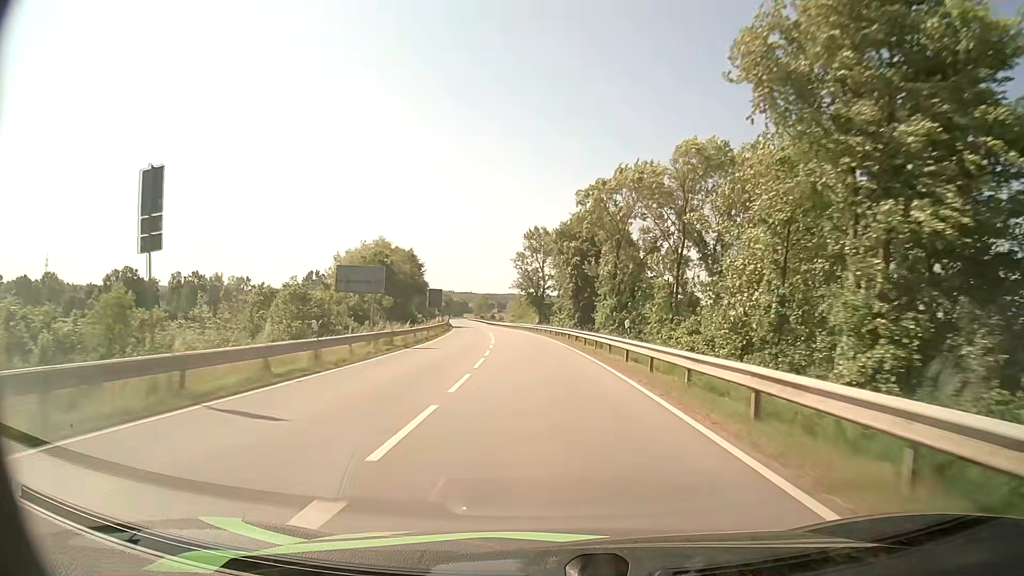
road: secondary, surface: asphalt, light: Day
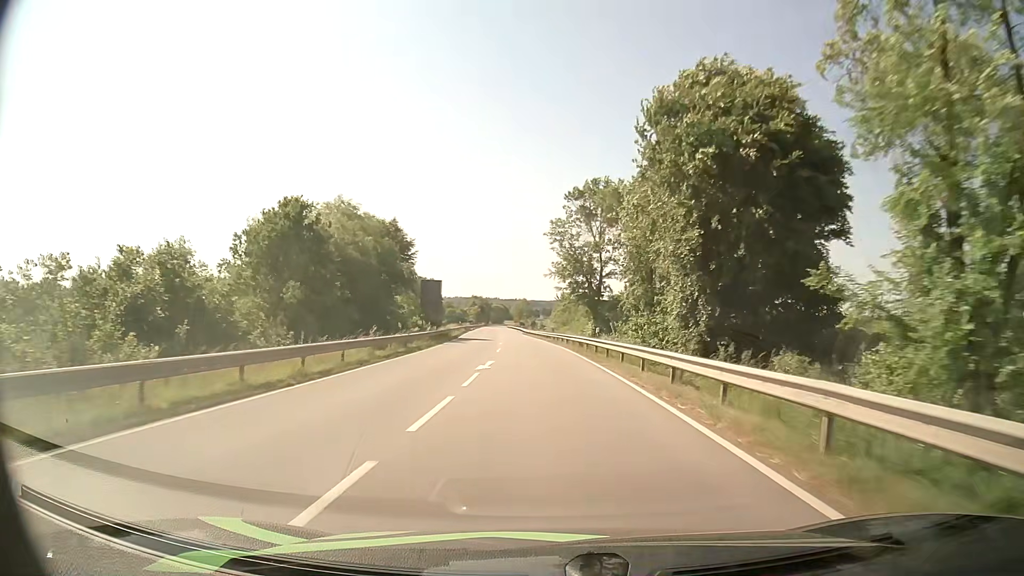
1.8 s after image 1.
(-1.1, +34.0) m; -4°
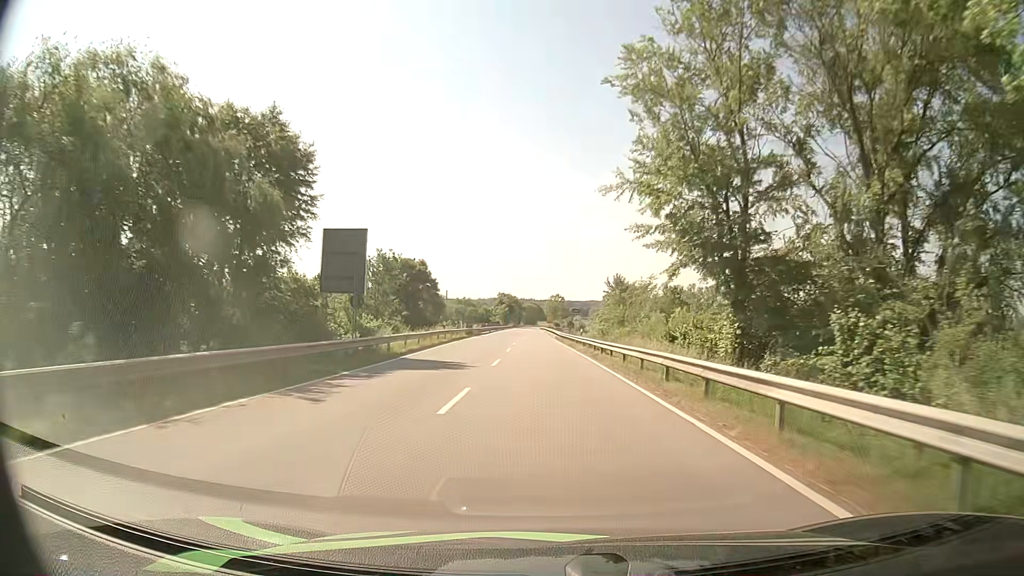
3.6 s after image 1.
(-0.9, +34.5) m; -3°
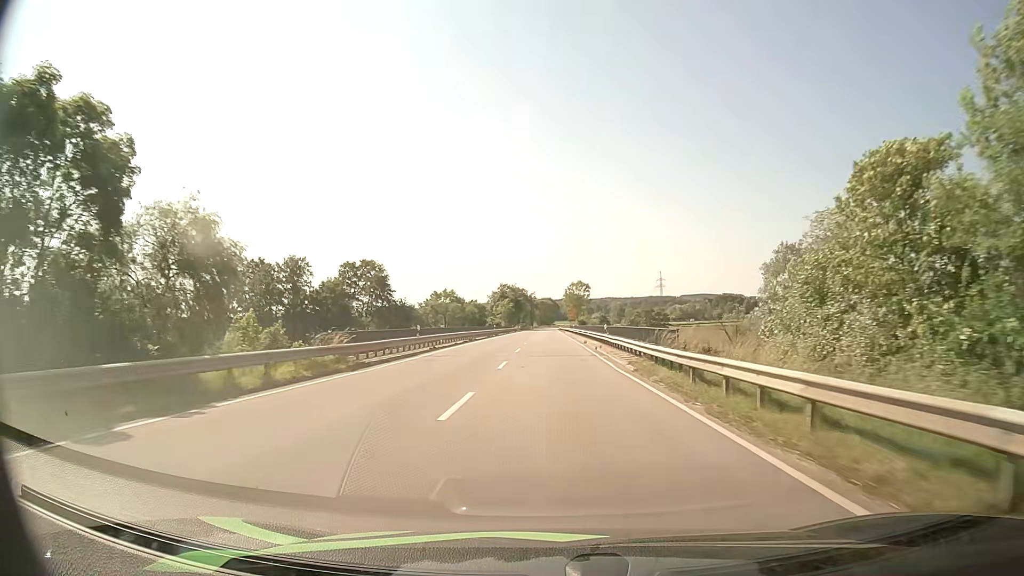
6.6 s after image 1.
(-1.6, +60.8) m; -2°
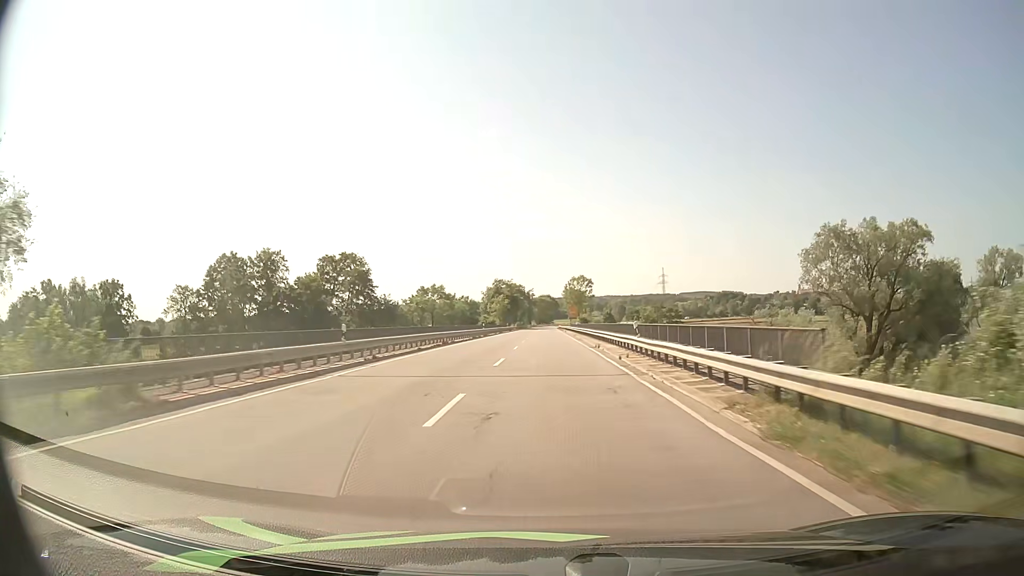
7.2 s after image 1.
(0.0, +12.7) m; 0°
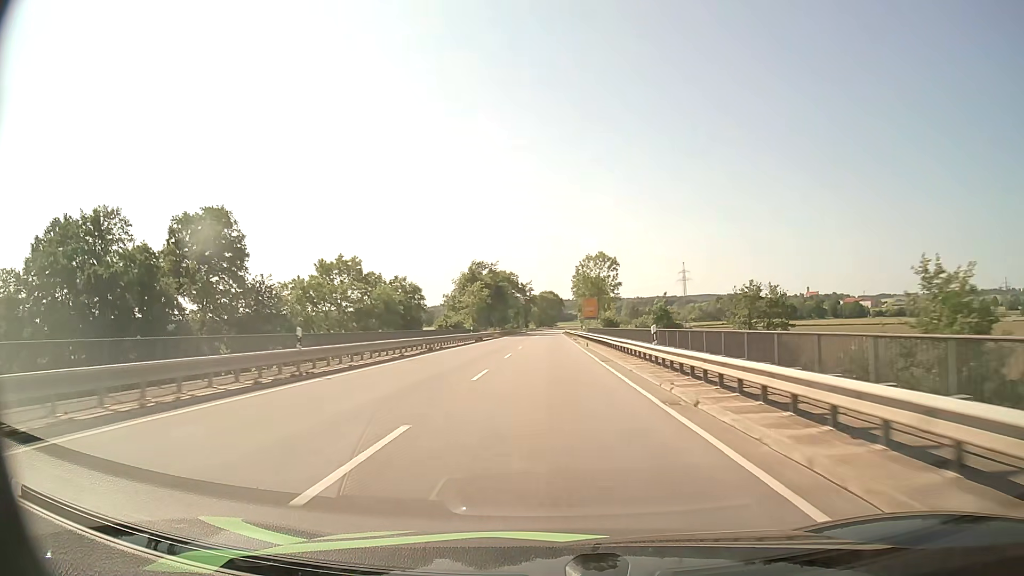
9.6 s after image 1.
(+0.2, +52.4) m; 0°
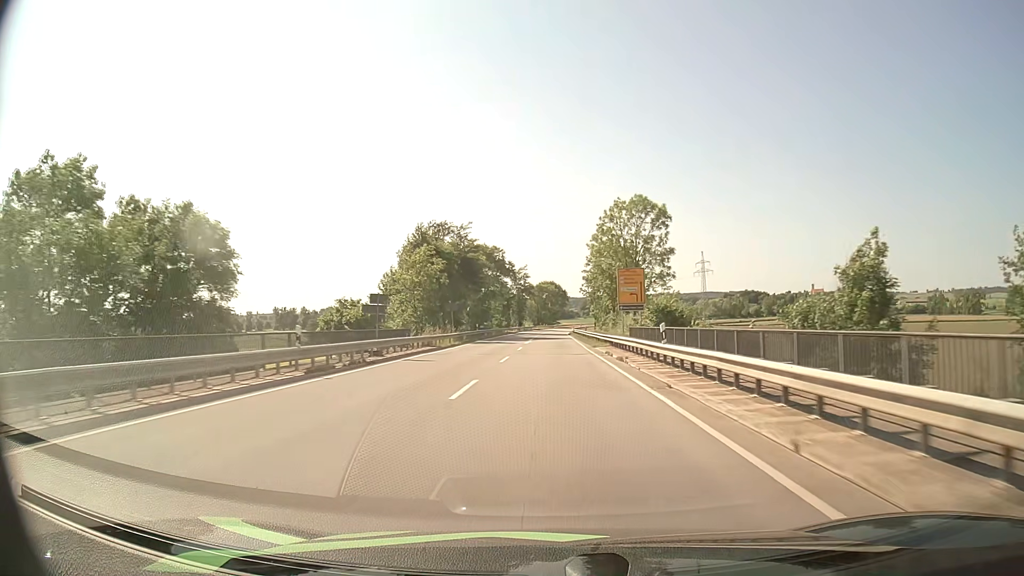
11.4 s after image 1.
(0.0, +40.8) m; 0°
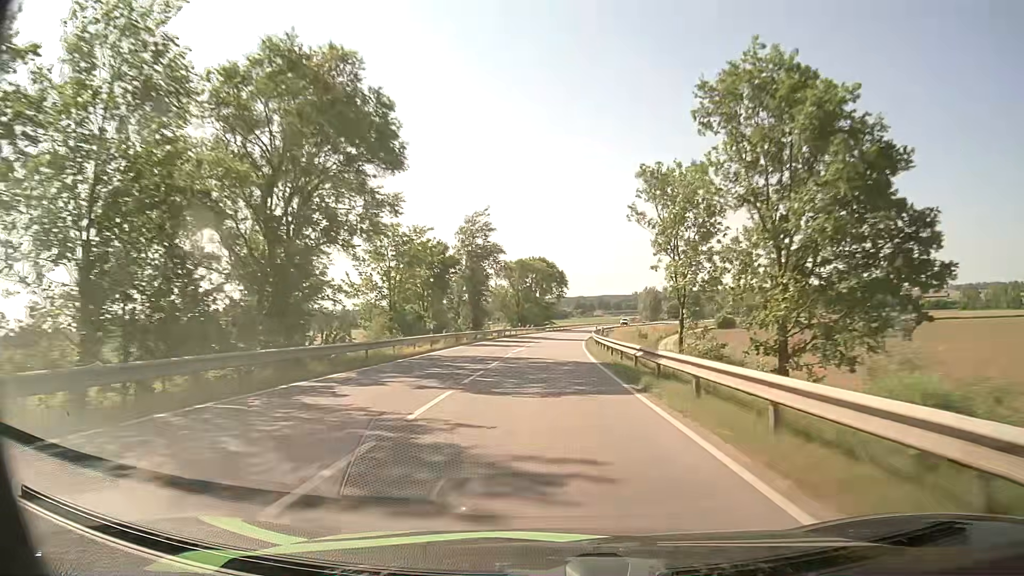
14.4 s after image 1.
(+0.4, +68.9) m; +1°
(0, +10) (0, +20) (0, +30) (0, +40) (0, +50) (+1, +60) (+2, +70) (+2, +80) (+4, +90) (+5, +100) m
